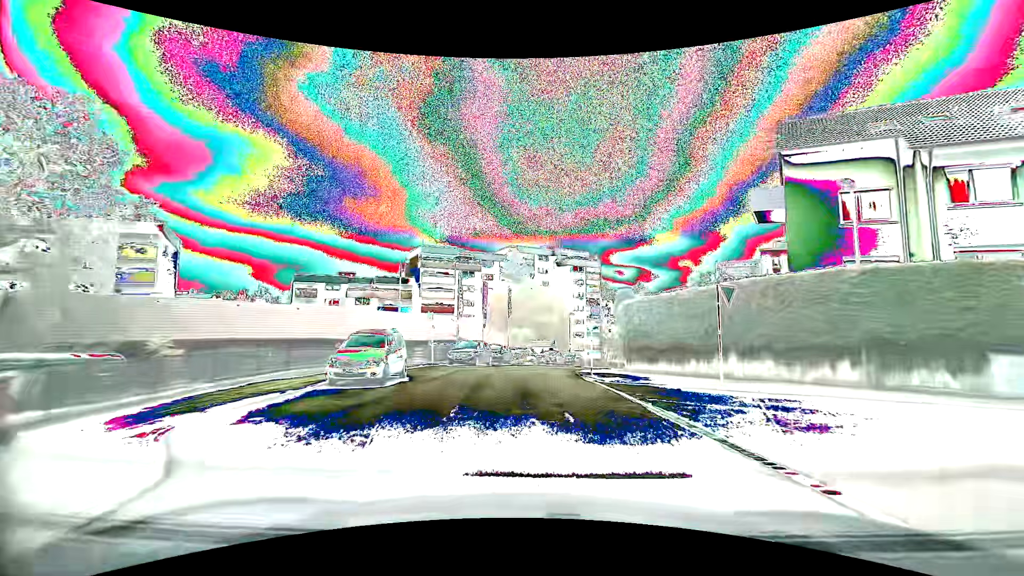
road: residential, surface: asphalt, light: Day
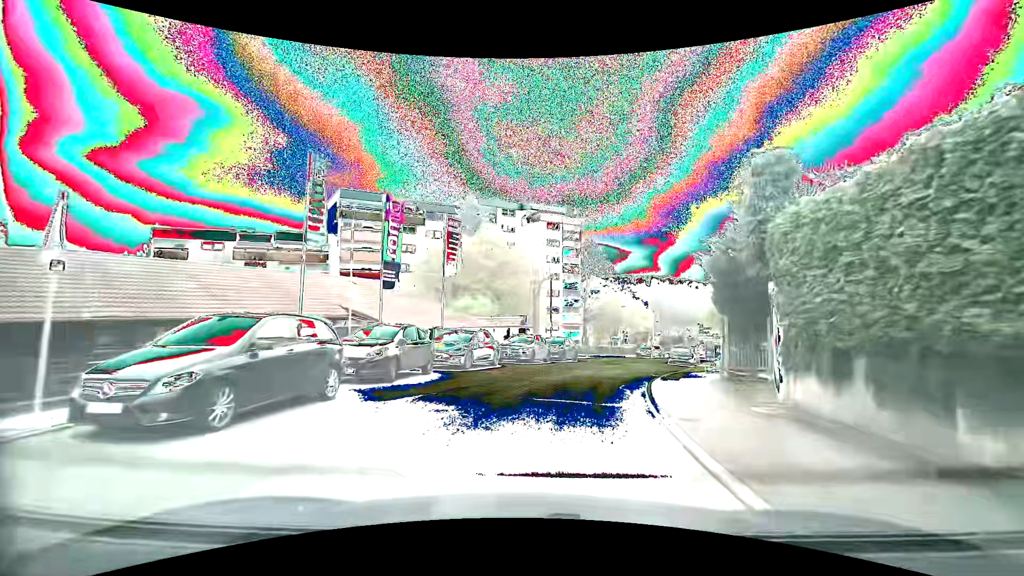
(+0.4, +22.9) m; +4°
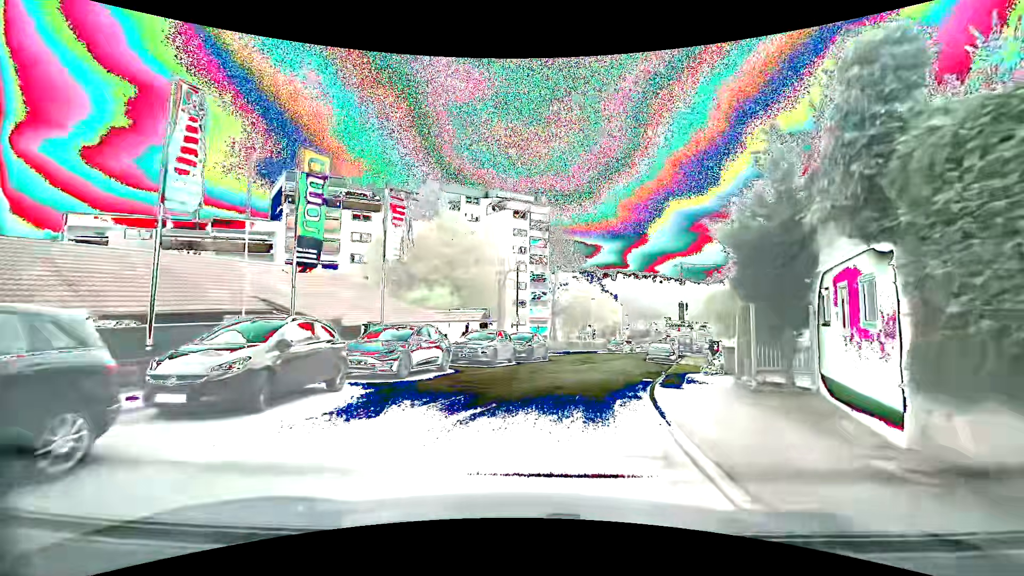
(+0.2, +4.5) m; +4°
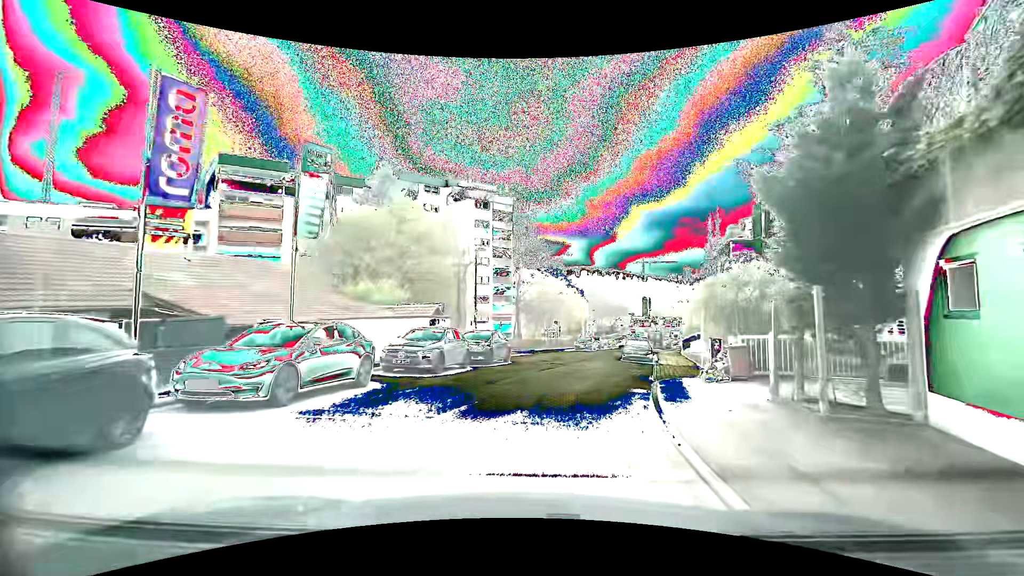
(+0.1, +4.3) m; +5°
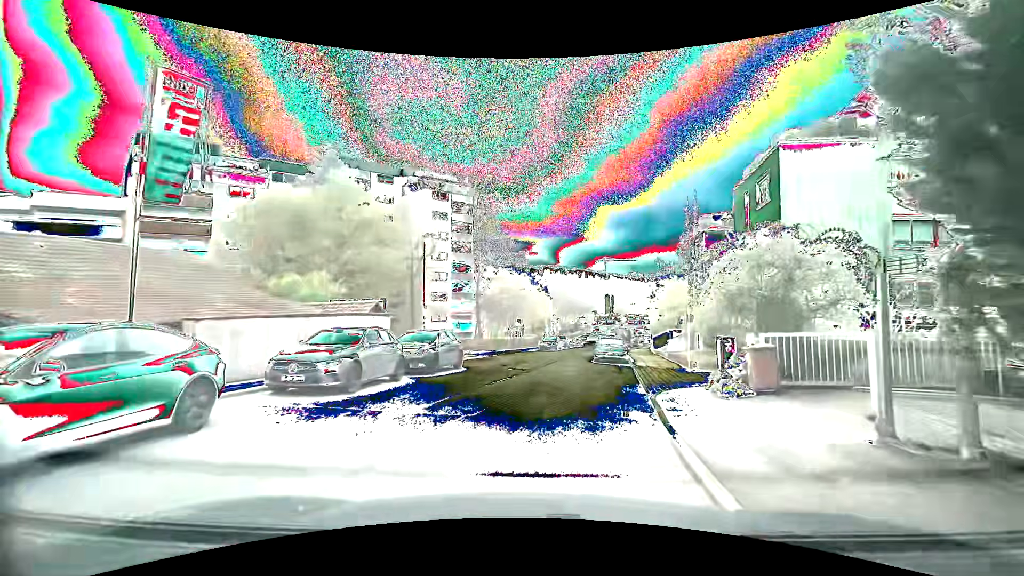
(+0.1, +4.3) m; +3°
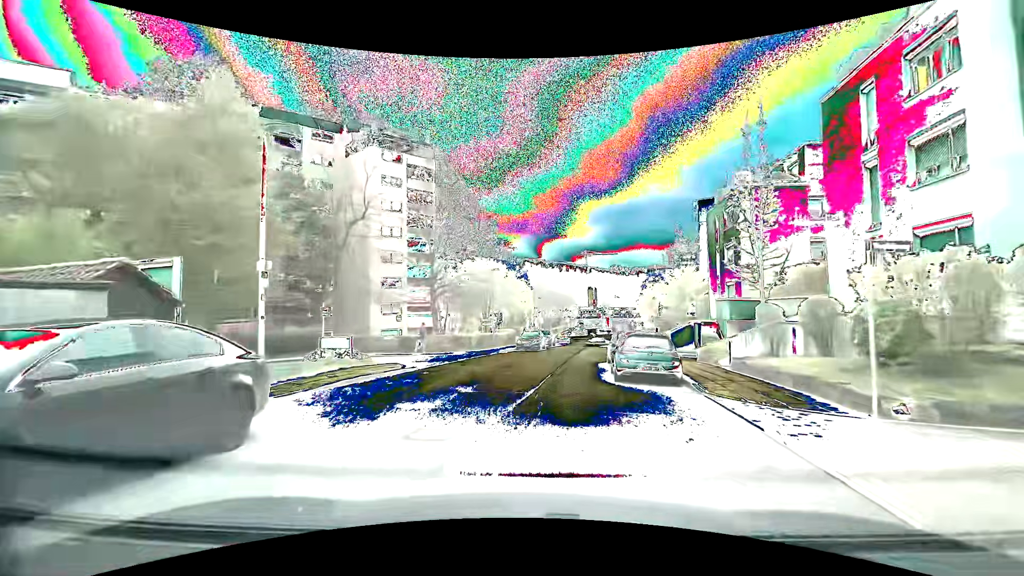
(+0.6, +12.9) m; +2°
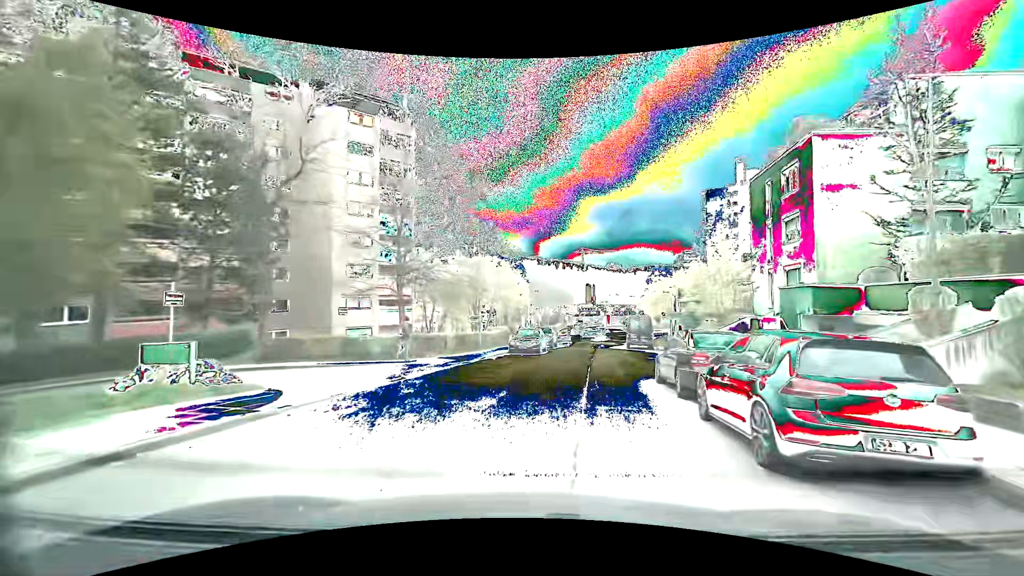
(0.0, +8.8) m; +1°
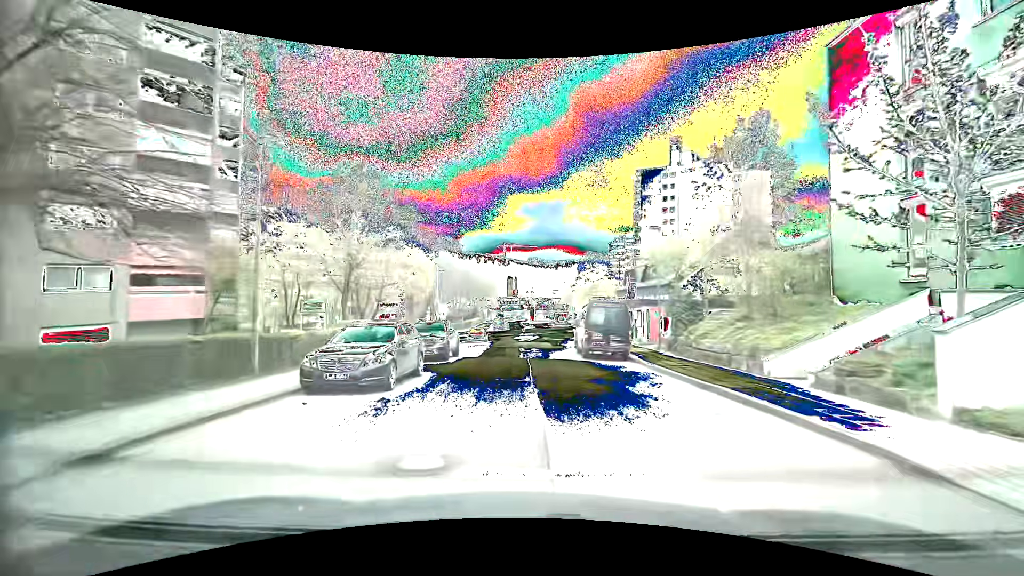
(+1.5, +18.2) m; +9°
(0, +10) (0, +20) (0, +30) (+1, +40) (+2, +50) (+4, +60) (+9, +68) (+17, +74) (+27, +76) (+37, +77) m
